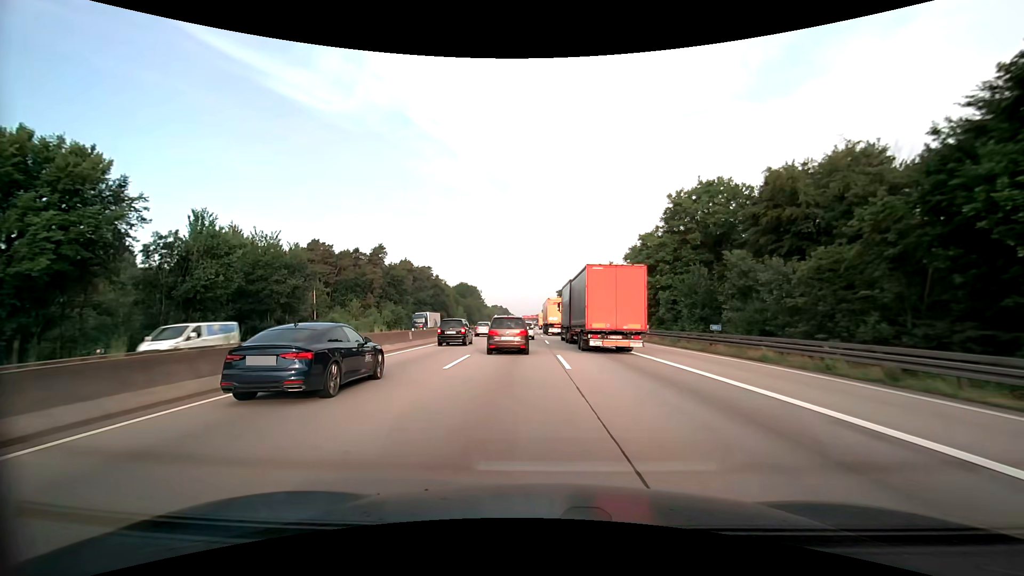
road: motorway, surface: asphalt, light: Day
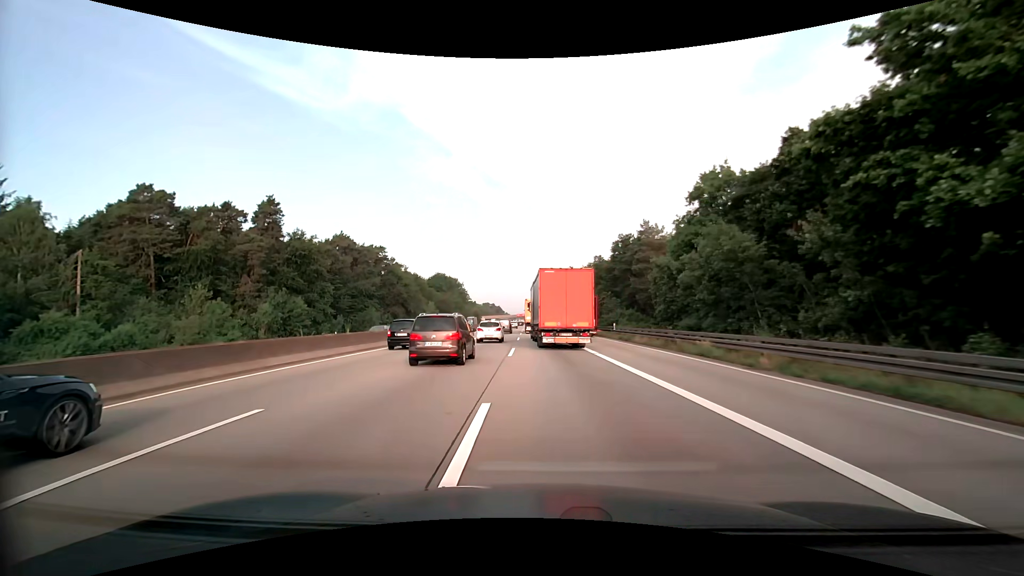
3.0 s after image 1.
(+0.6, +49.1) m; +1°
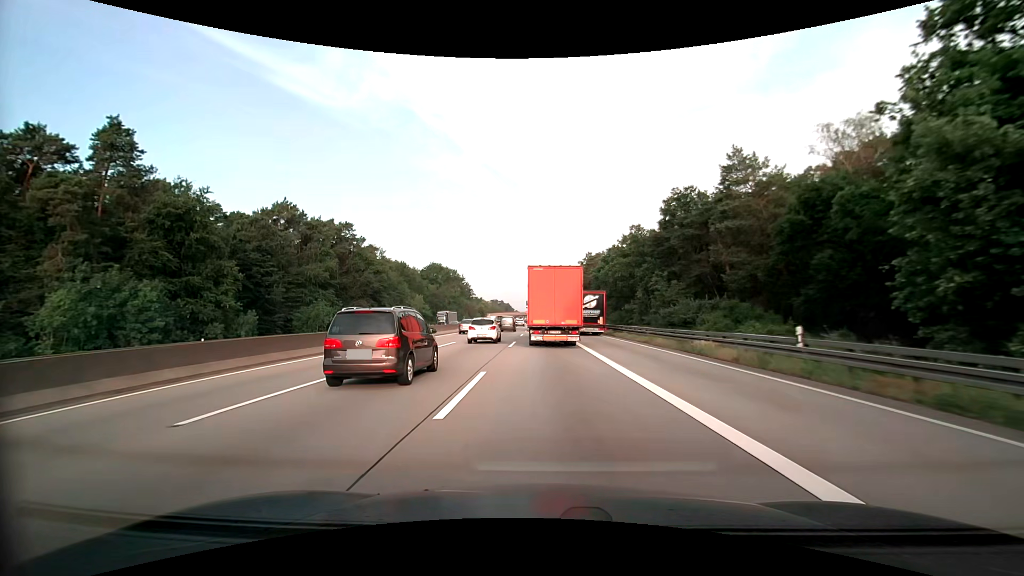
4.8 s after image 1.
(-0.5, +31.3) m; -2°
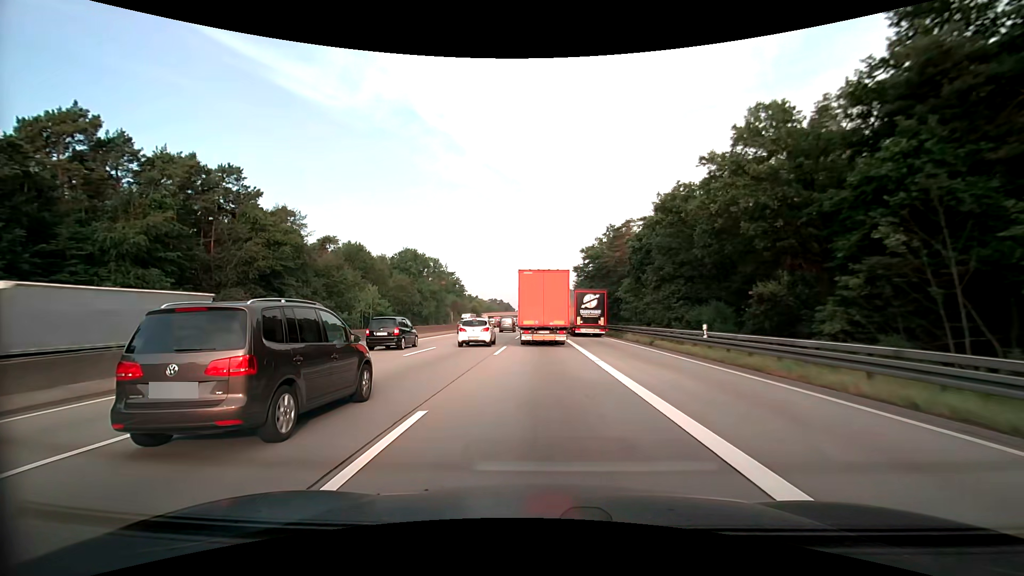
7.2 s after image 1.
(-0.1, +41.1) m; 0°
